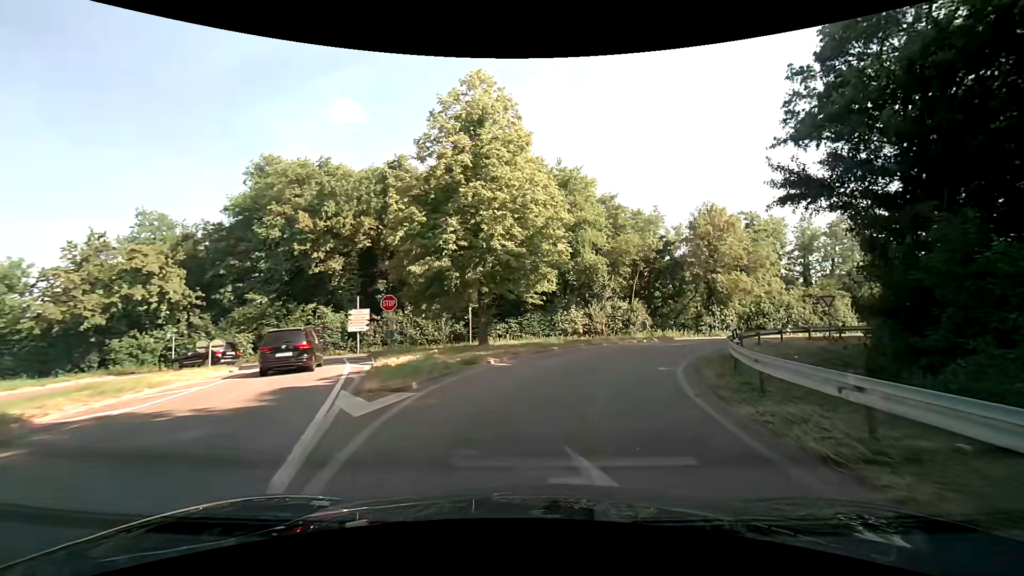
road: trunk_link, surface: asphalt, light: Day
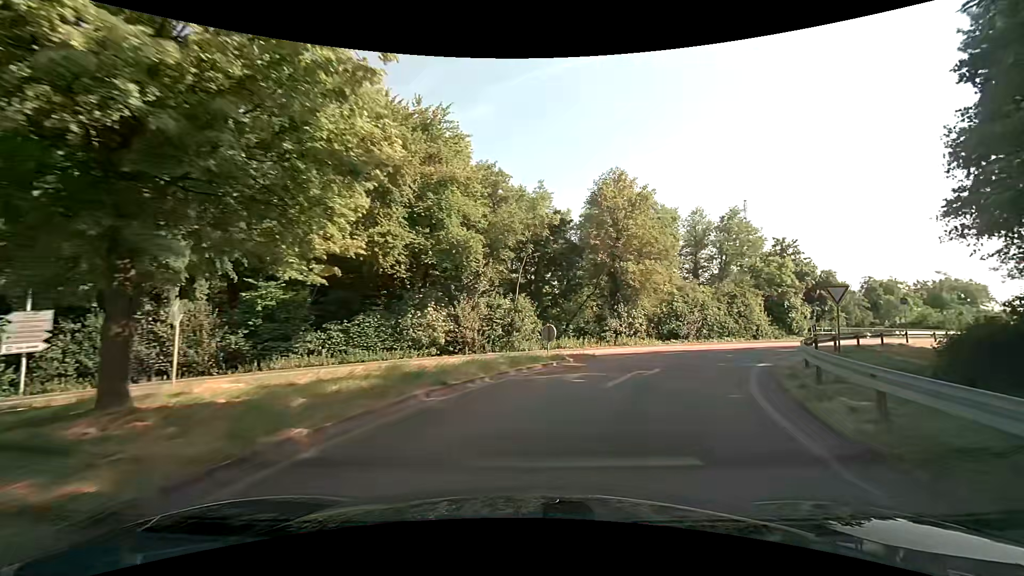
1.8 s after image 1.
(+1.7, +15.3) m; +15°
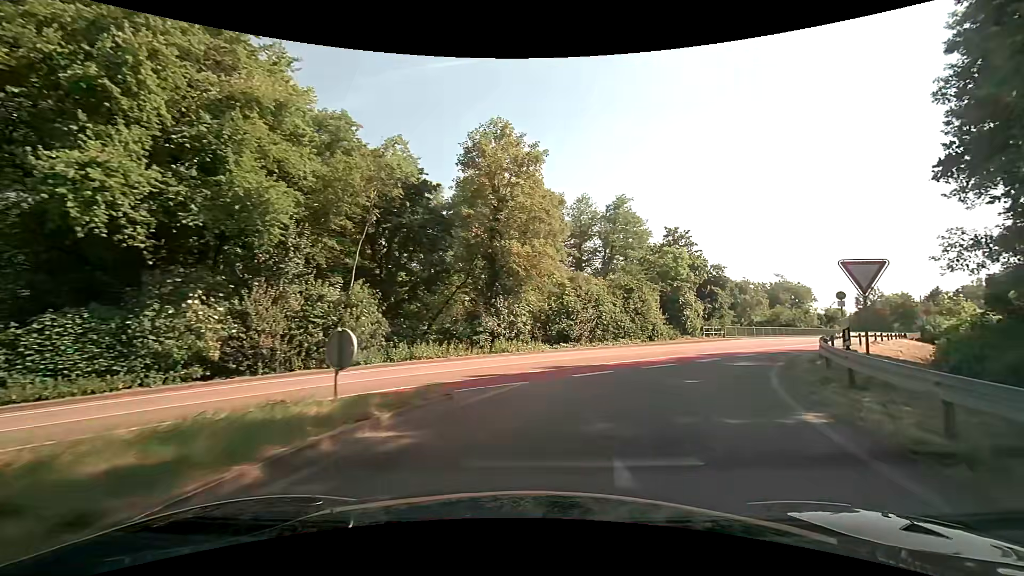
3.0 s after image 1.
(+1.1, +9.9) m; +12°
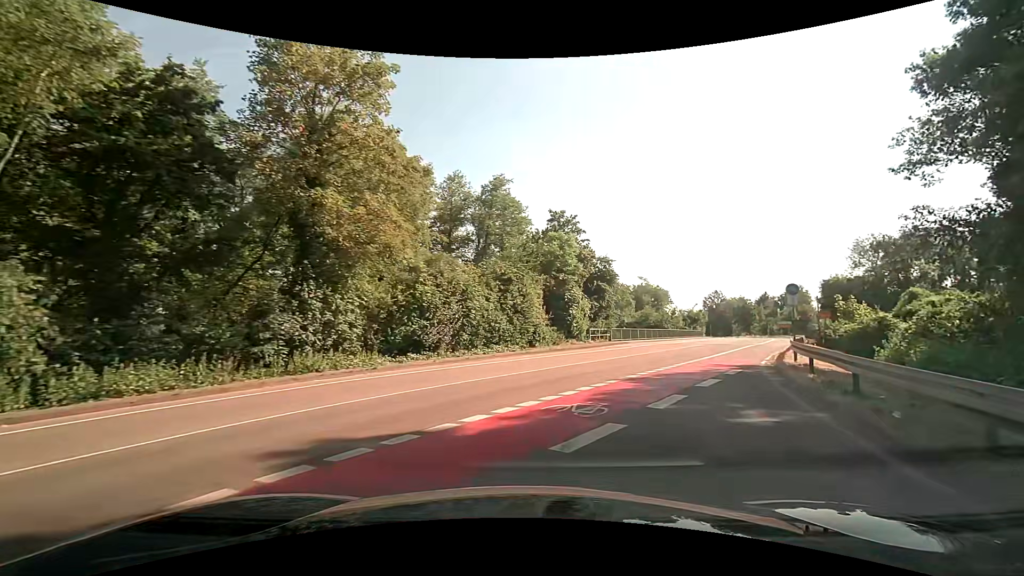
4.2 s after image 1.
(+1.3, +9.3) m; +15°
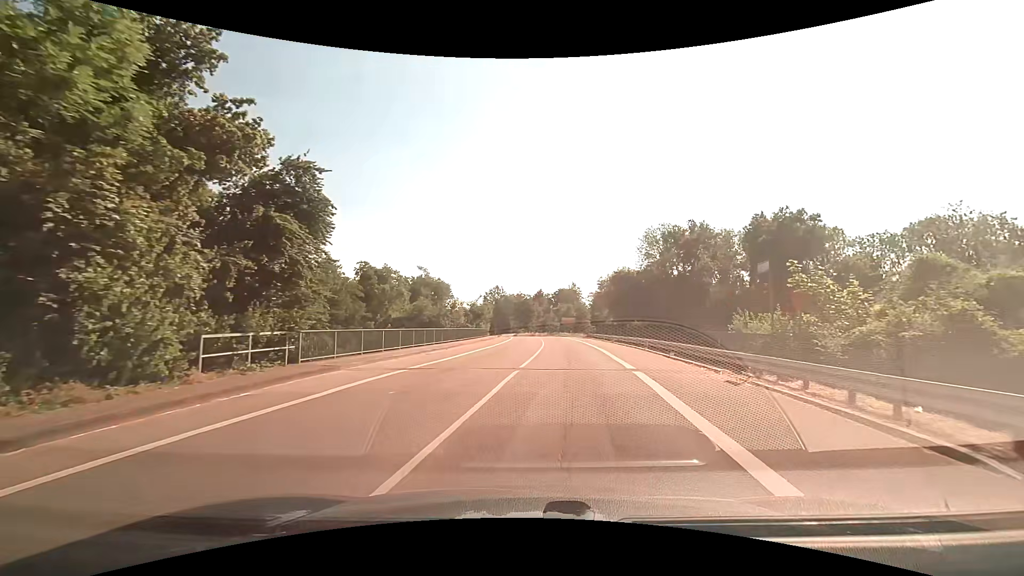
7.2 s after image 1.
(+5.9, +23.2) m; +25°
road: tertiary
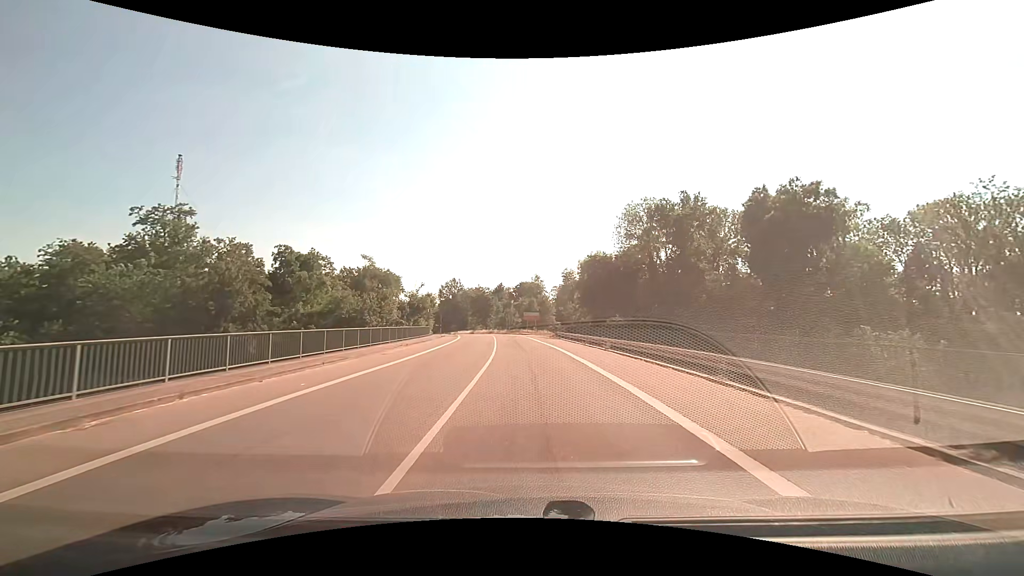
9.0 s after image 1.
(+0.8, +15.8) m; +5°
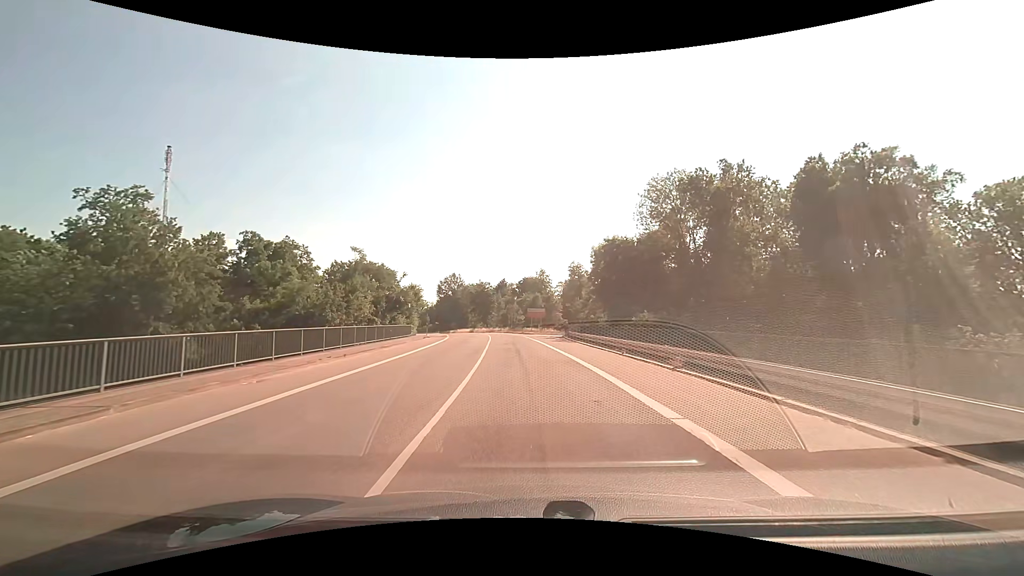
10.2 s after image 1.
(-0.1, +11.0) m; -1°
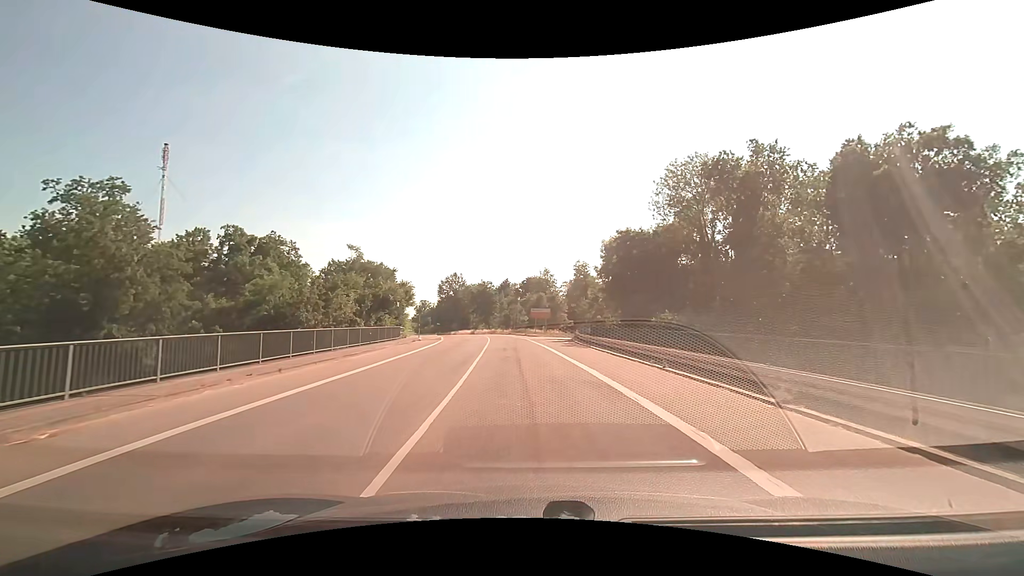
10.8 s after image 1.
(0.0, +5.5) m; -1°
